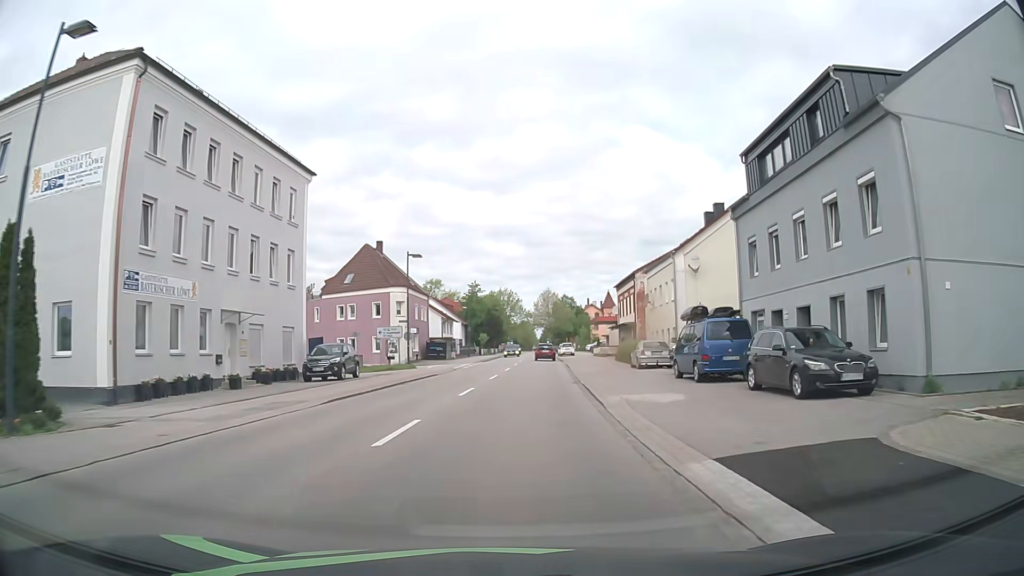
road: primary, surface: asphalt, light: Day
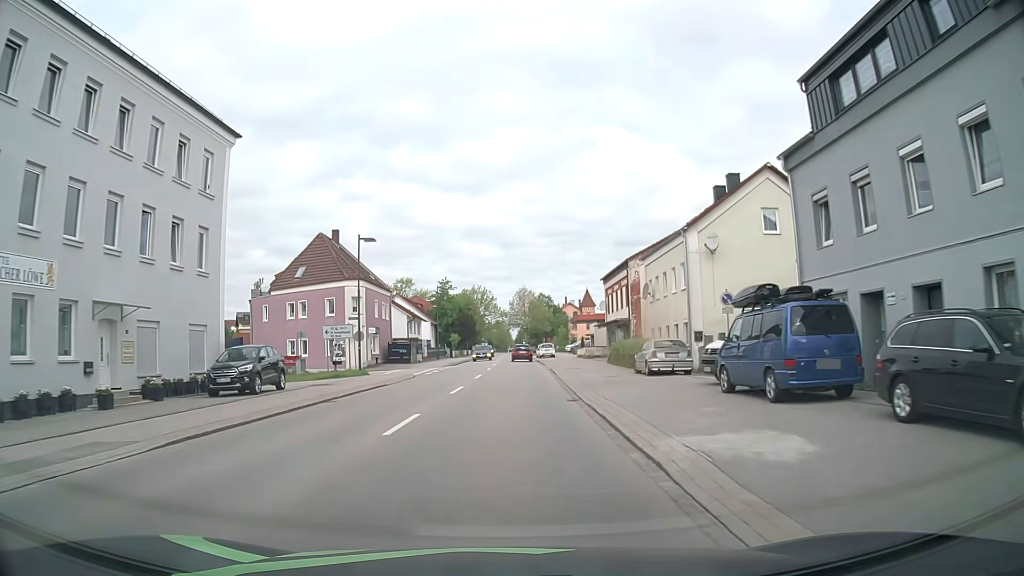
(+0.2, +7.7) m; +3°
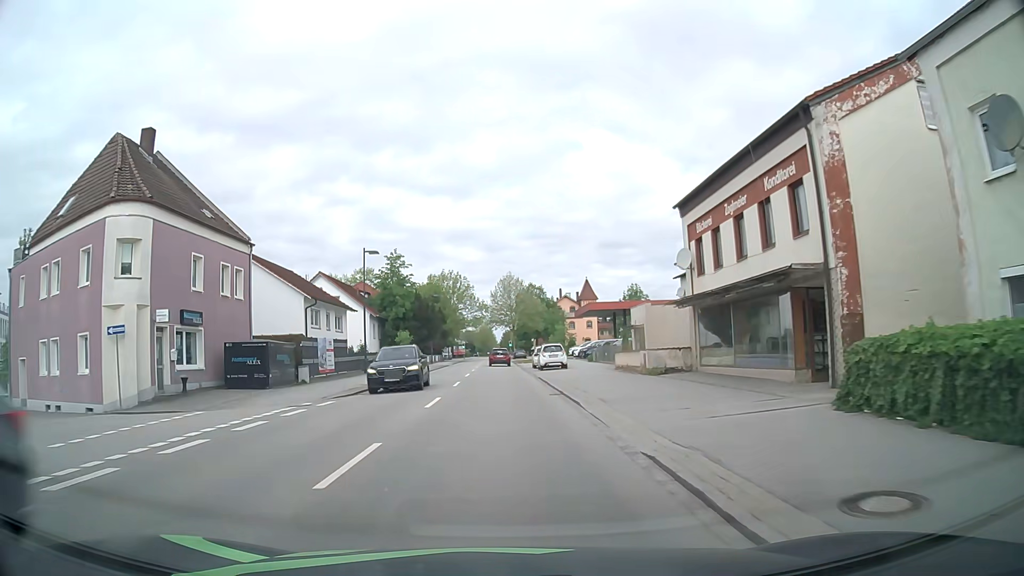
(+0.6, +30.7) m; +2°
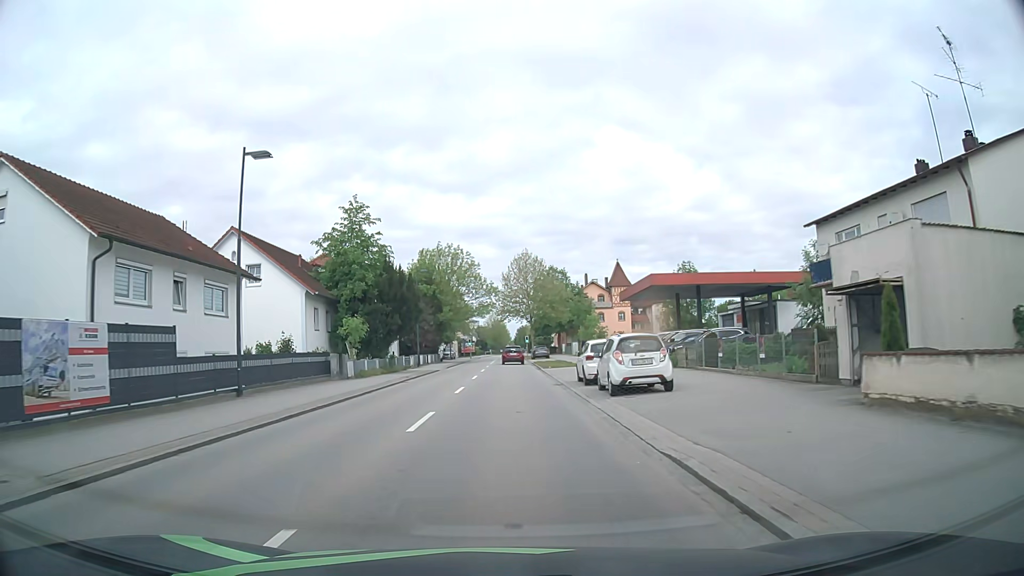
(-0.3, +22.9) m; -1°
